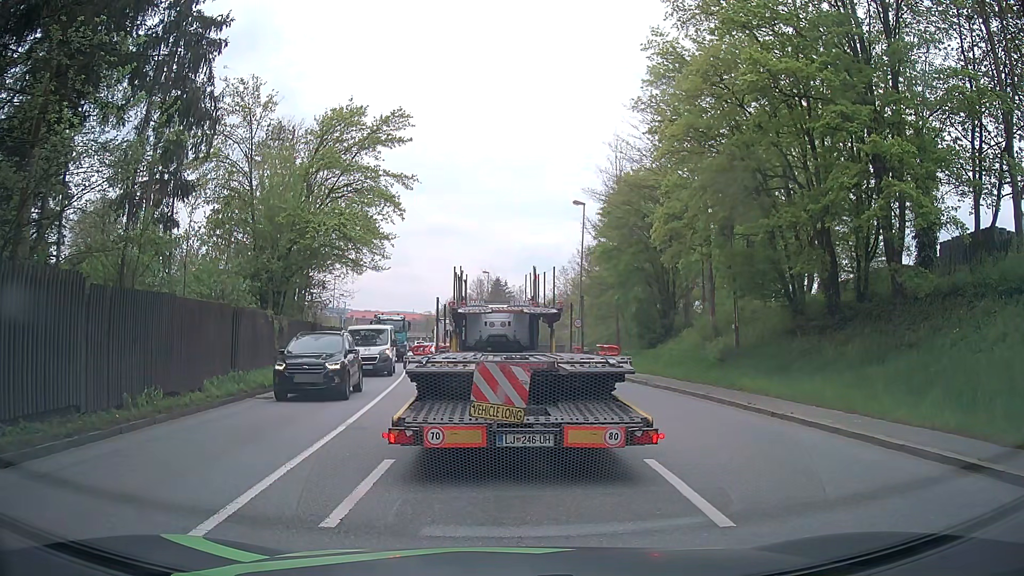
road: primary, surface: asphalt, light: Day
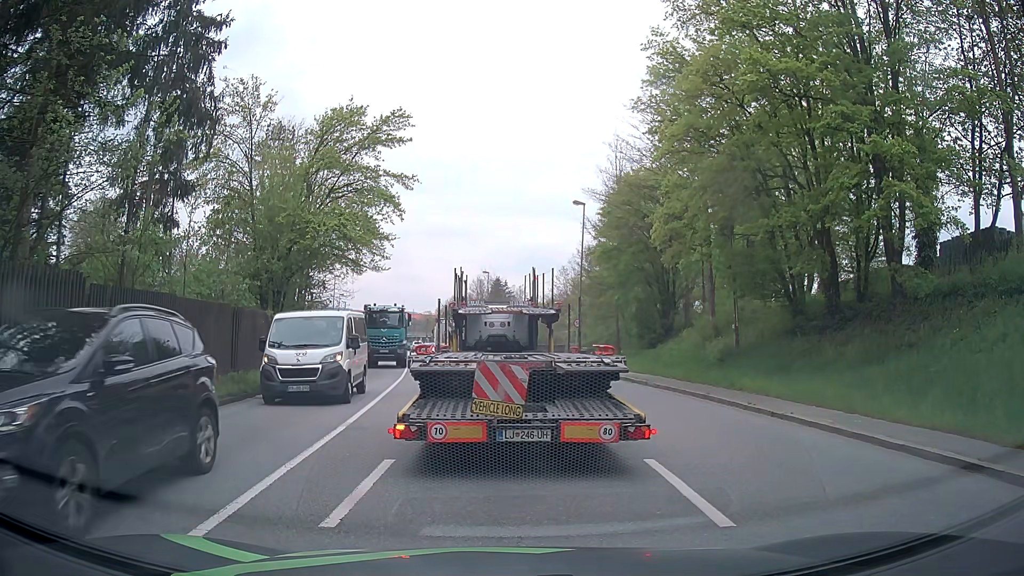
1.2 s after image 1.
(0.0, 0.0) m; 0°
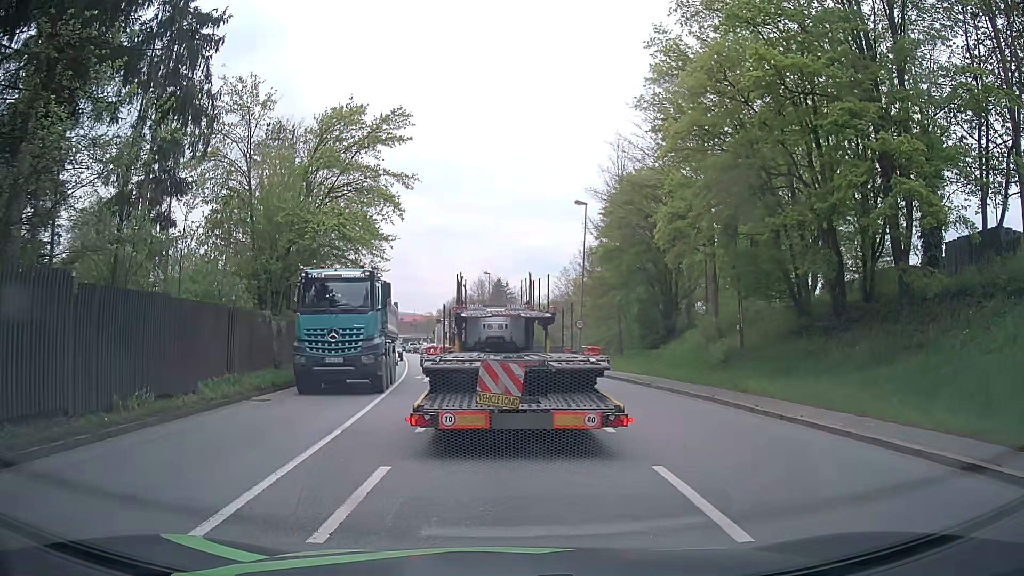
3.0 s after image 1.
(0.0, +0.4) m; 0°
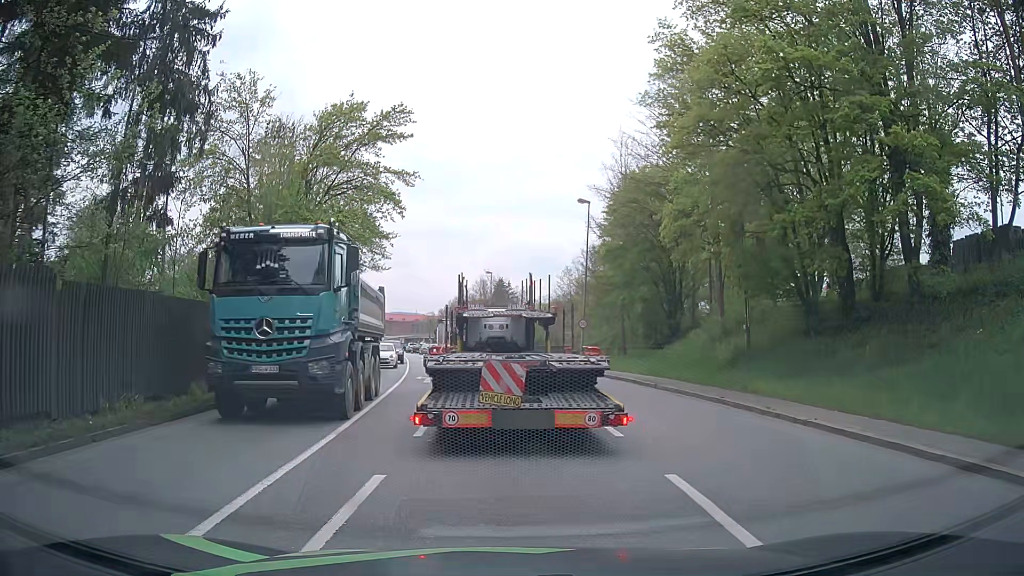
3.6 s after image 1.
(0.0, +0.5) m; 0°
